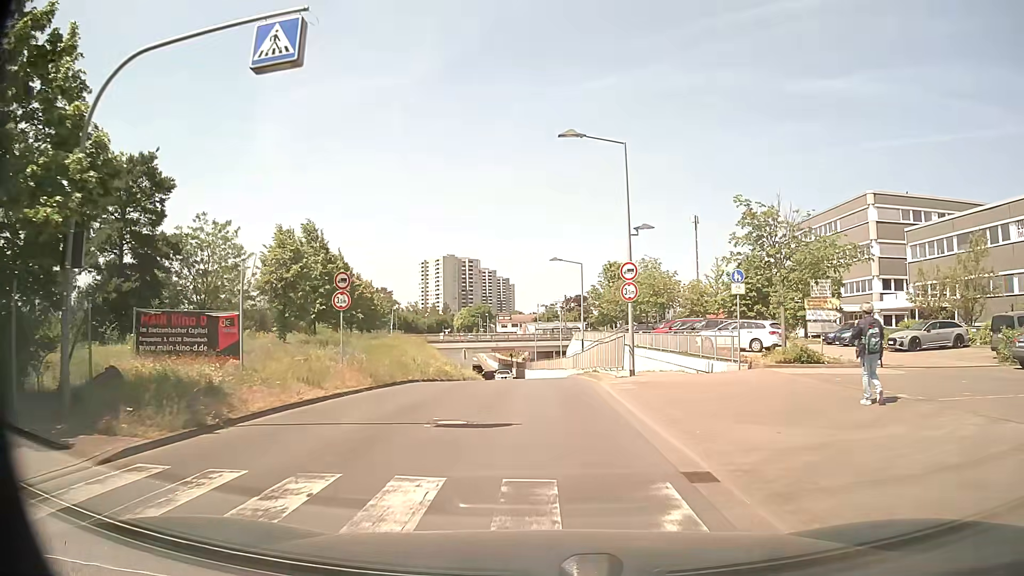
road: unclassified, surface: asphalt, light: Day
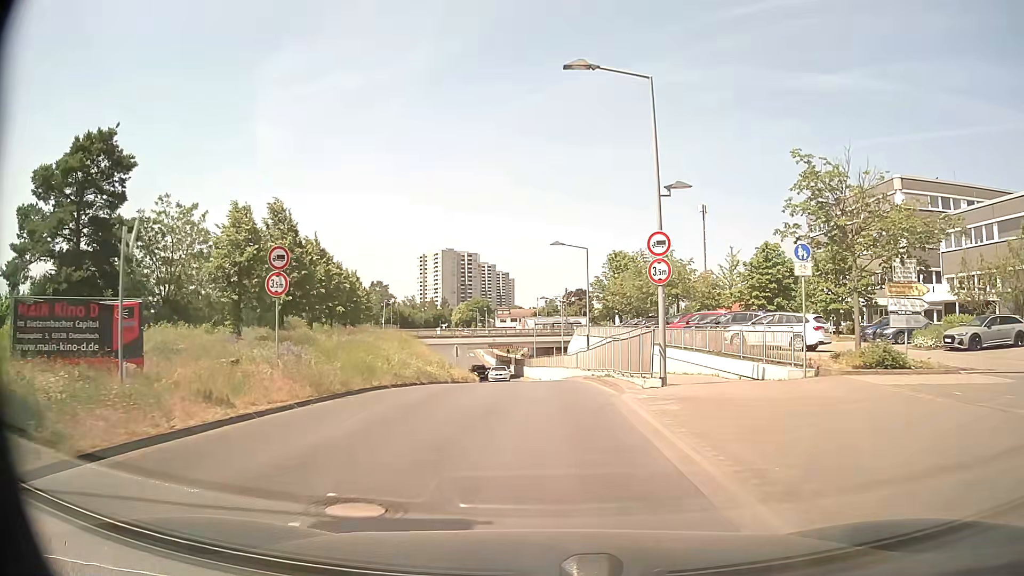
(0.0, +5.4) m; 0°
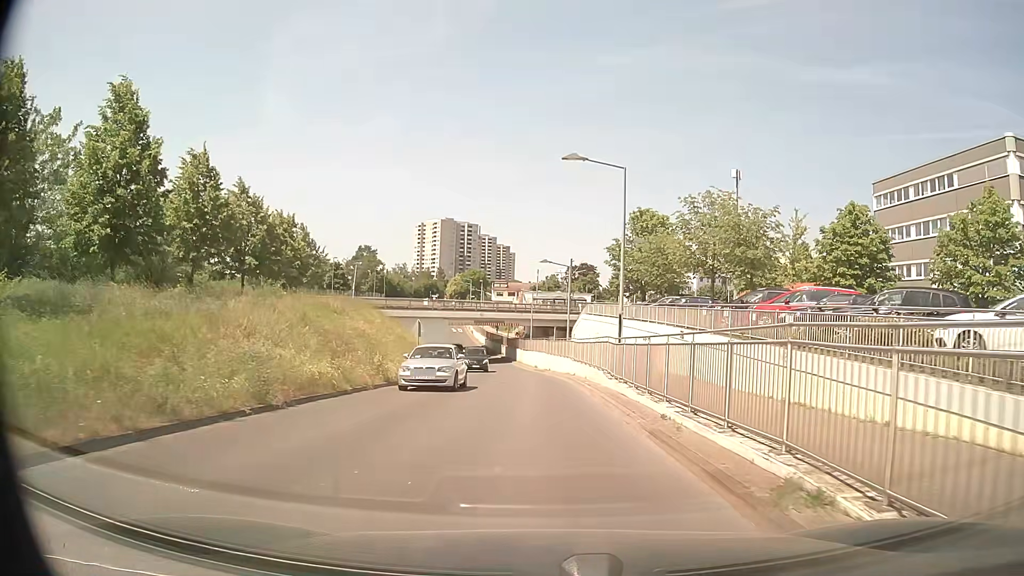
(0.0, +16.0) m; +1°
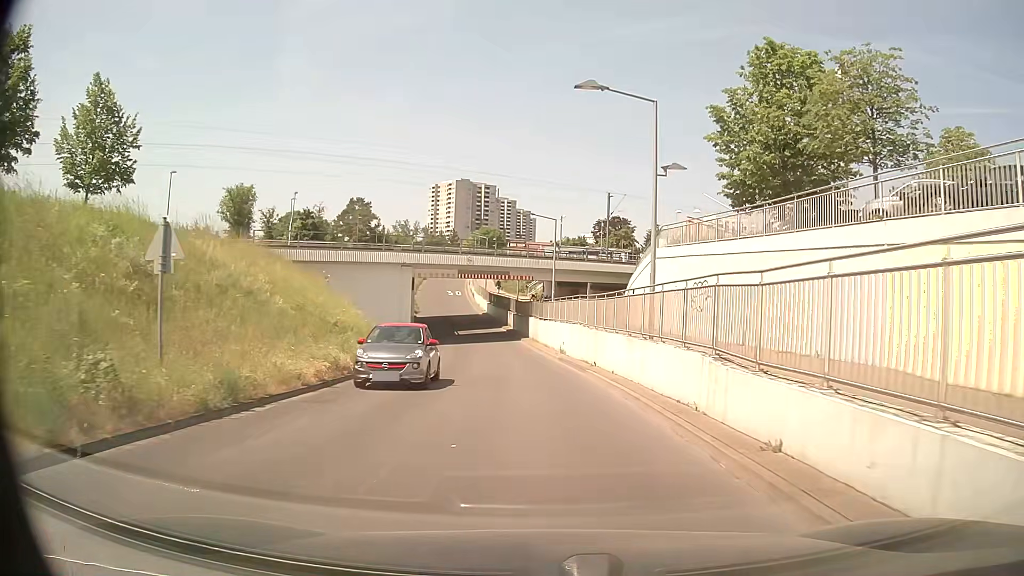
(-0.6, +28.4) m; -2°
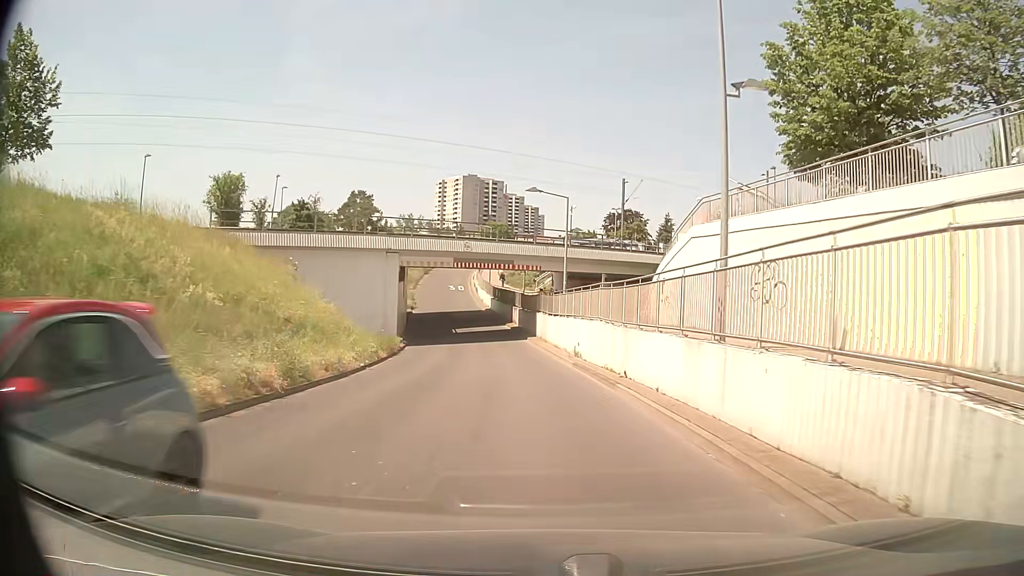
(0.0, +6.0) m; -1°
